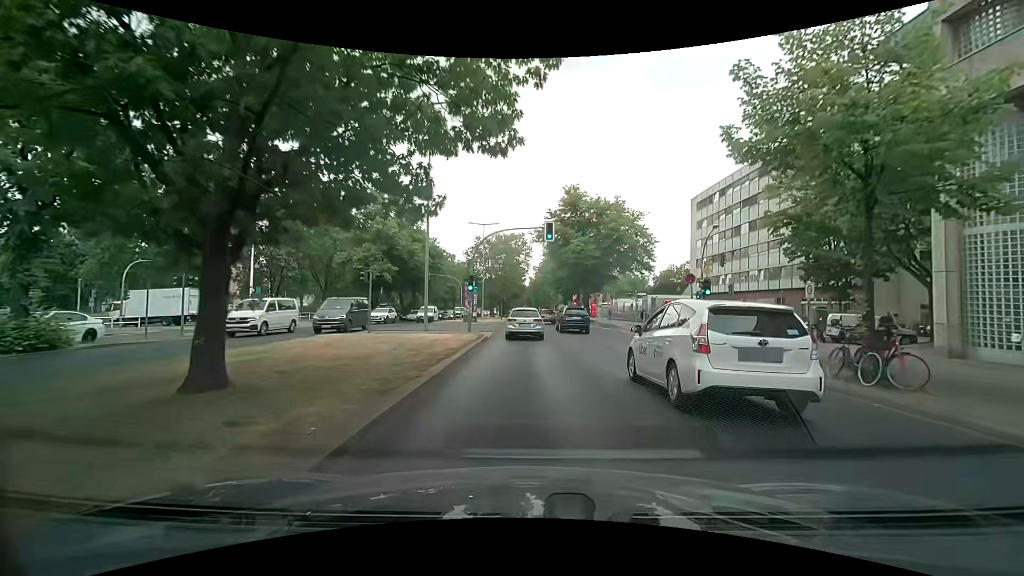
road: primary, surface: asphalt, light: Day
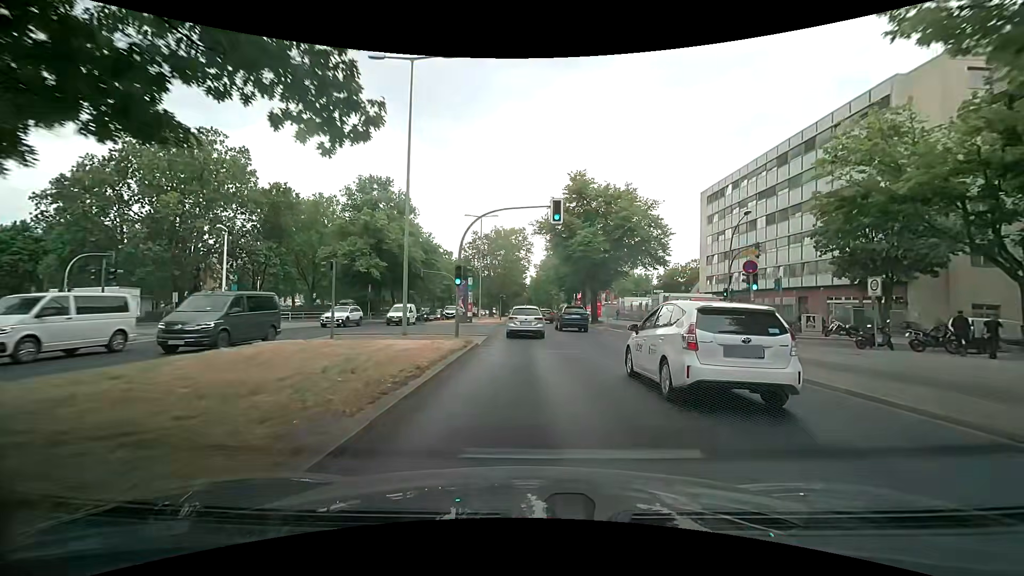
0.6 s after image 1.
(+0.1, +5.1) m; +1°
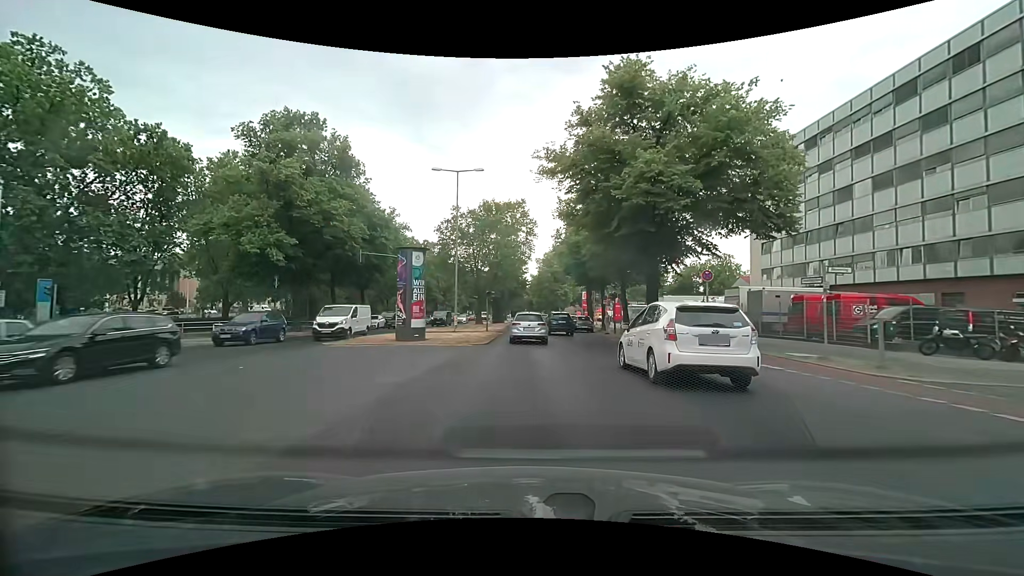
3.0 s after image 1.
(-0.2, +21.7) m; 0°
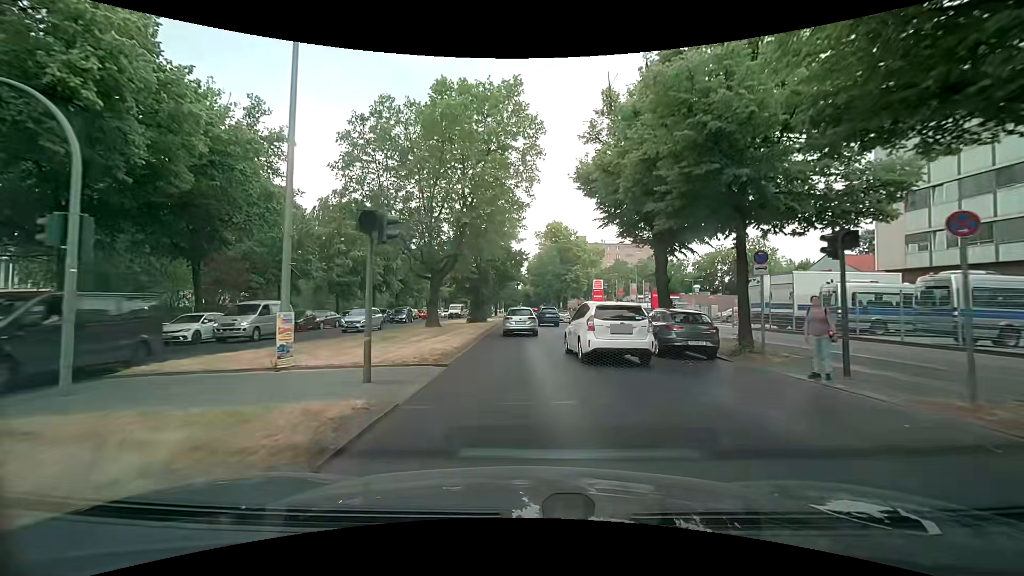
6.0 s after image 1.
(-0.1, +27.8) m; 0°
